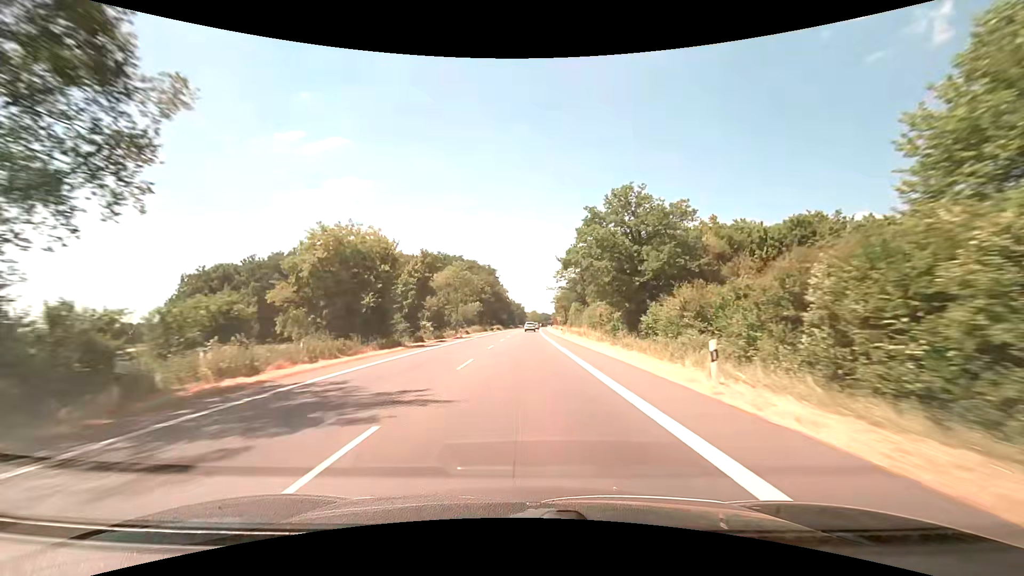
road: primary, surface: asphalt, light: Day
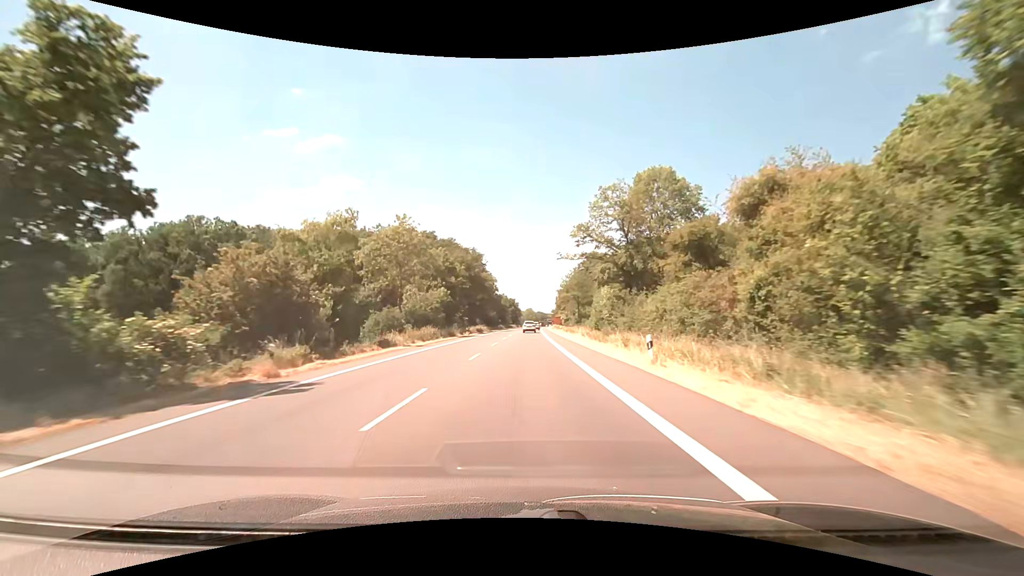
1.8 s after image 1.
(+0.4, +44.0) m; +1°
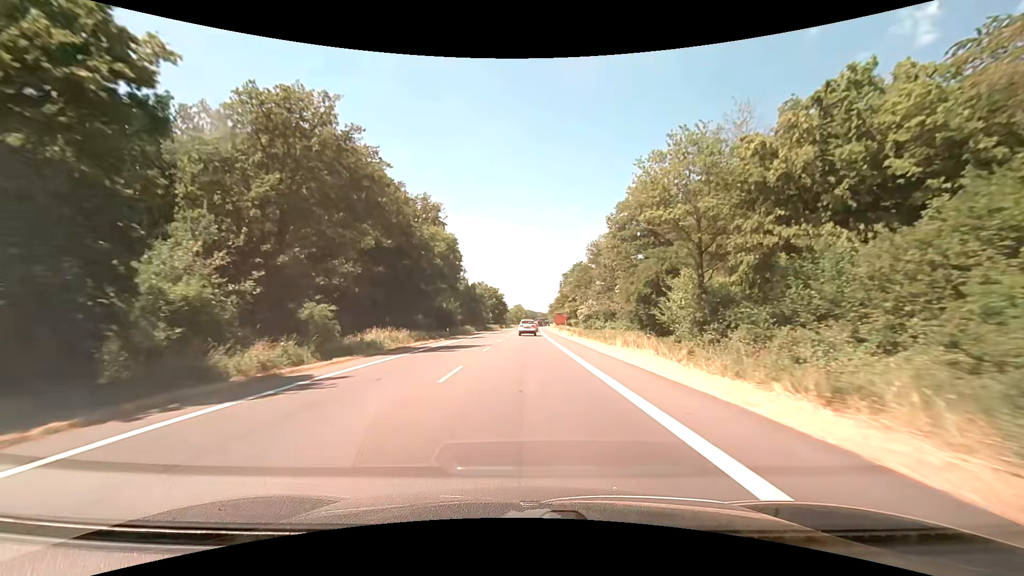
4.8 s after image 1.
(+0.5, +66.7) m; +1°
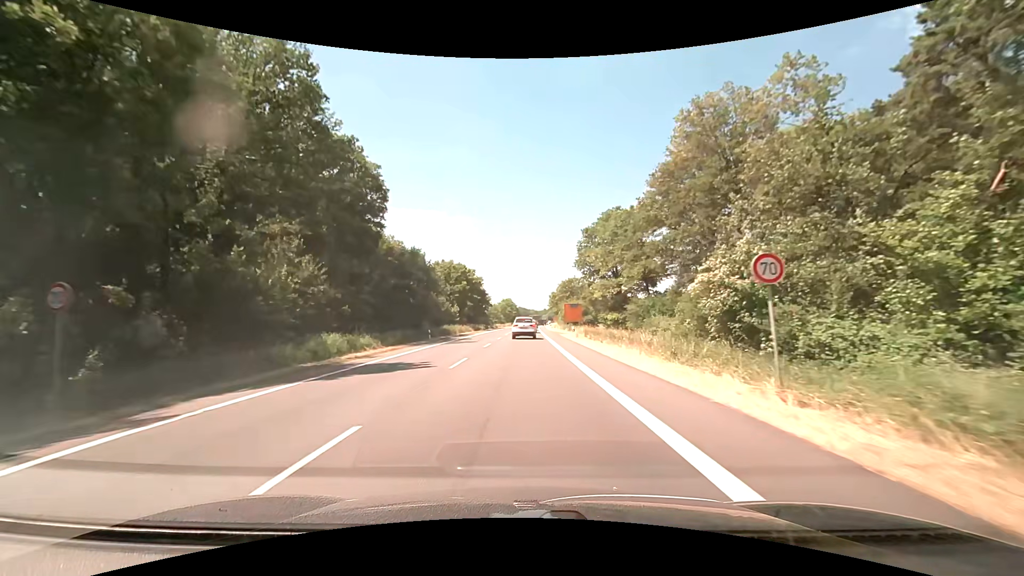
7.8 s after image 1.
(+0.5, +56.0) m; 0°
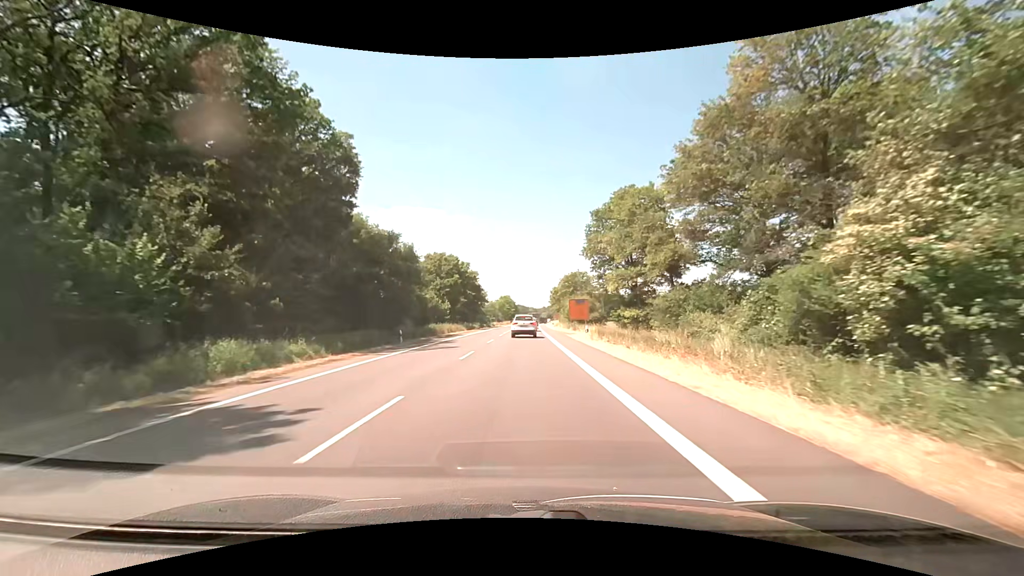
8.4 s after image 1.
(+0.1, +9.5) m; +1°
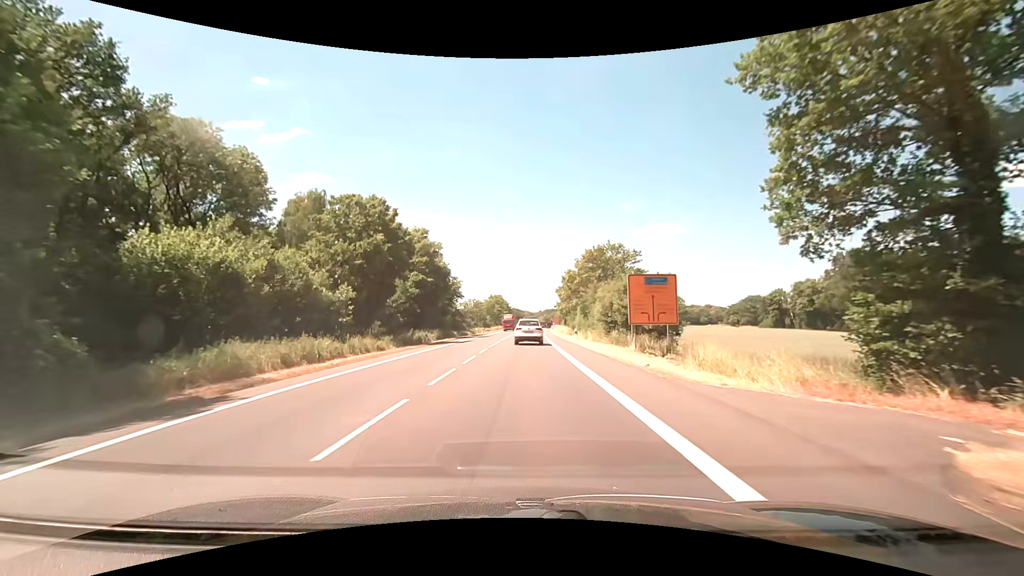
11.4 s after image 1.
(-0.2, +41.5) m; 0°
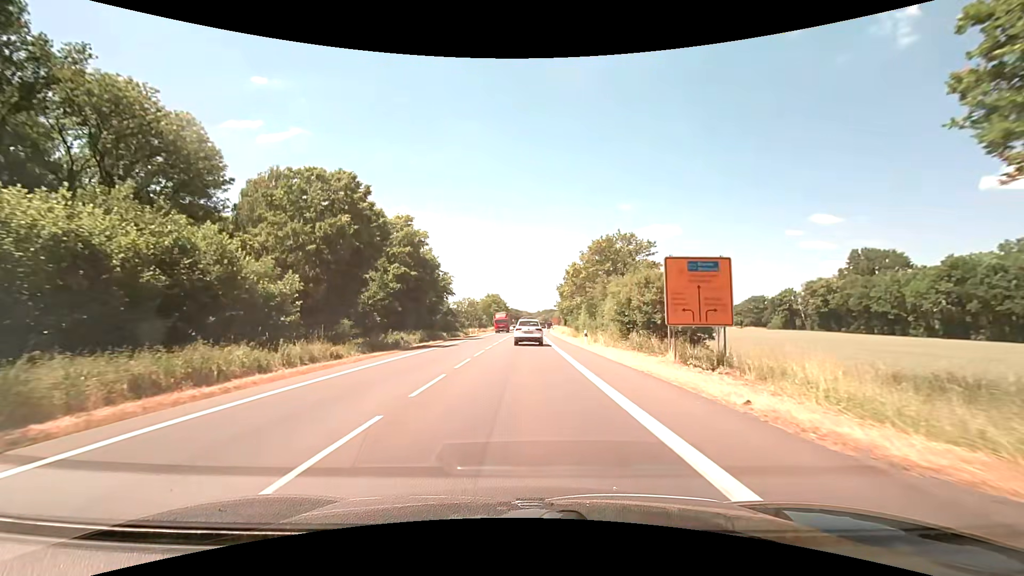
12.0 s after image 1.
(0.0, +7.7) m; -1°
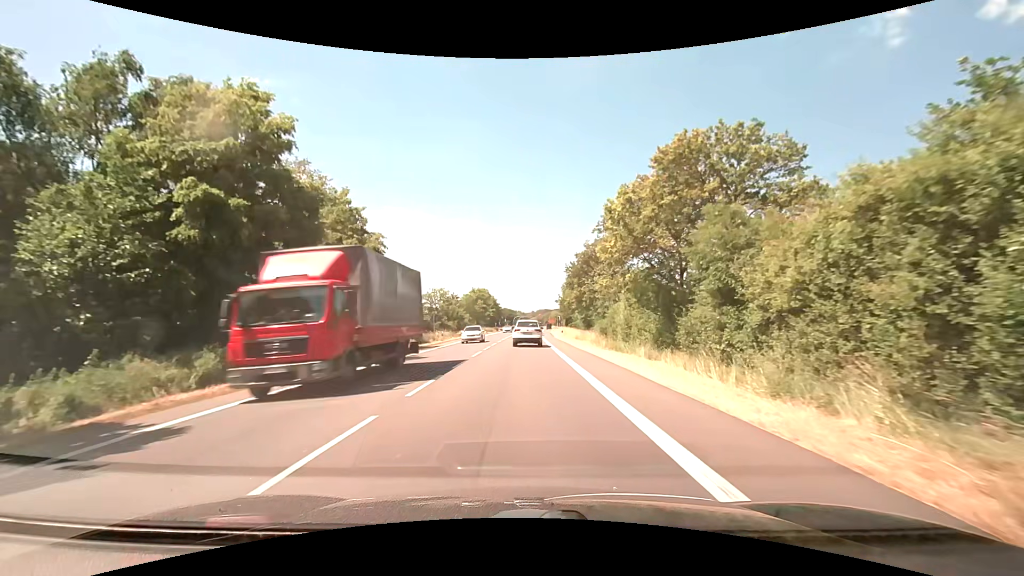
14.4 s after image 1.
(+0.6, +30.0) m; +2°
(0, +10) (0, +20) (0, +30) (0, +40) (0, +50) (0, +60) (+1, +70) (+1, +80) (+1, +90) (+2, +100) m
